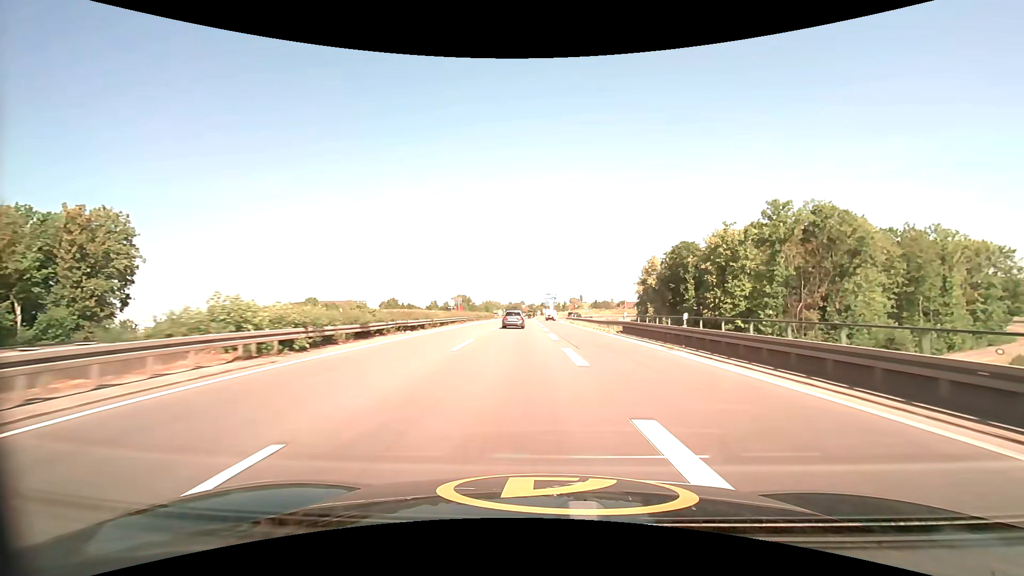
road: trunk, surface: asphalt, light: Day
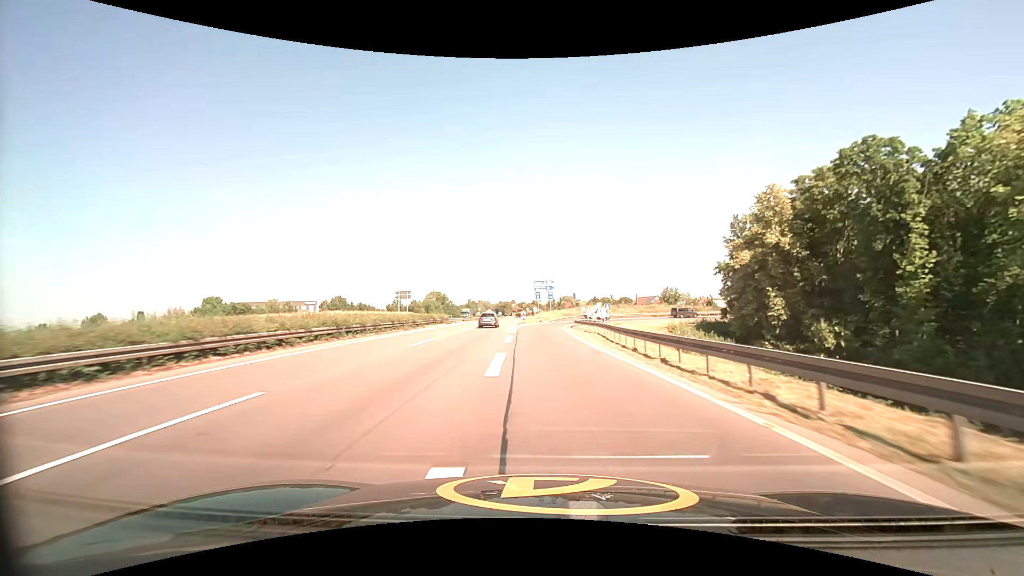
(+0.7, +49.7) m; +1°
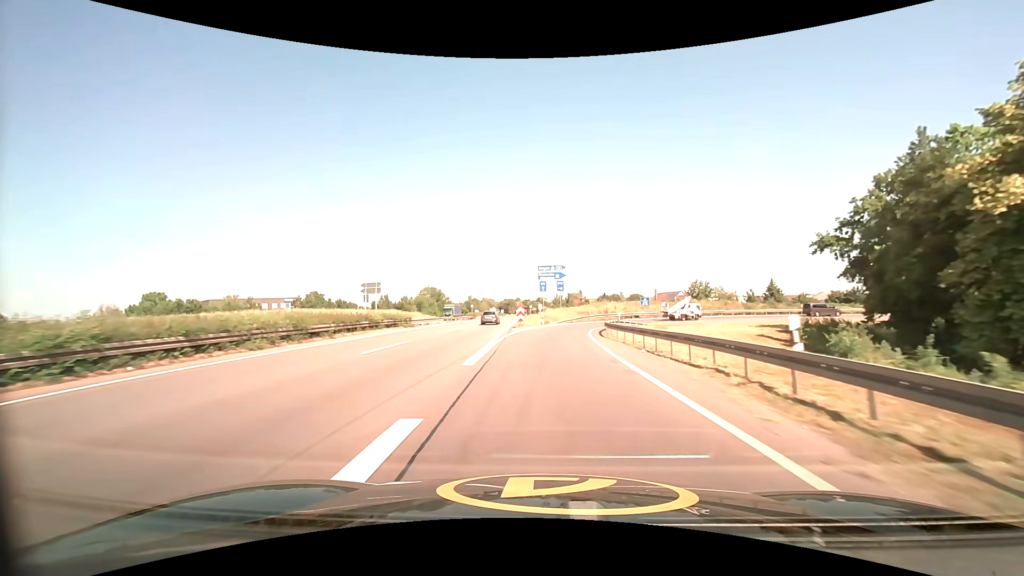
(-0.1, +22.3) m; -1°
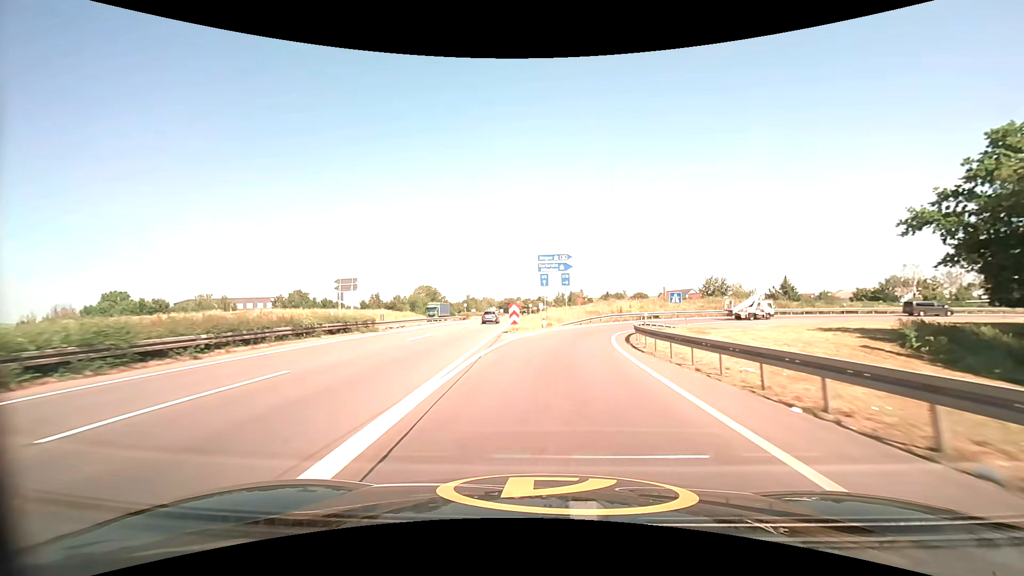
(0.0, +10.5) m; 0°
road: motorway_link
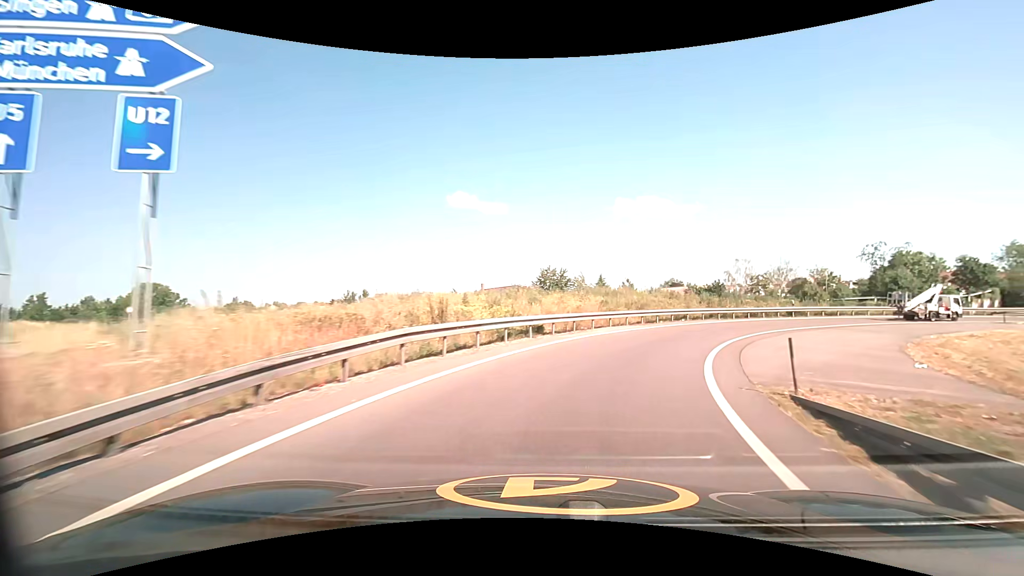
(+4.9, +37.6) m; +22°
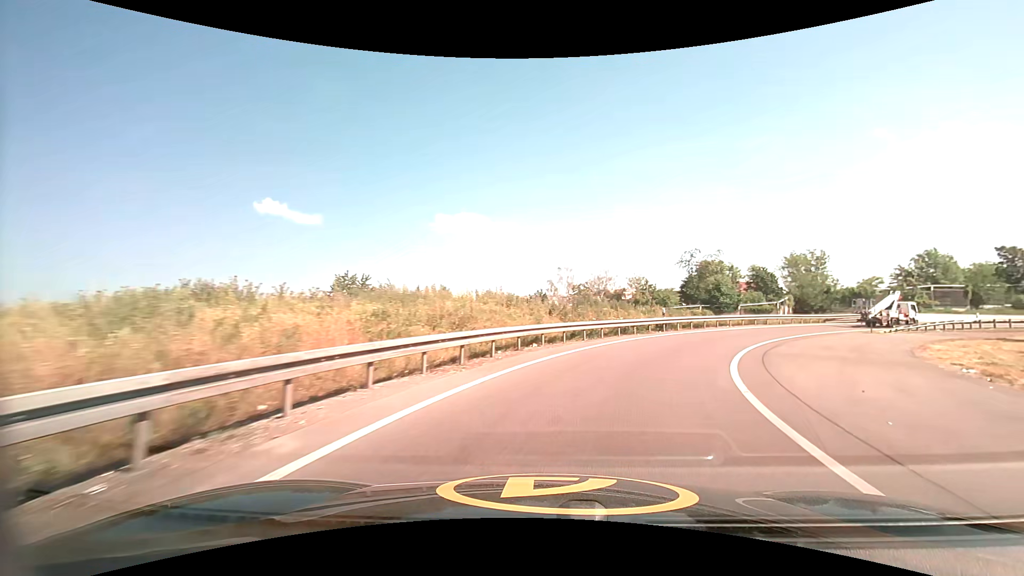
(+2.8, +16.4) m; +20°
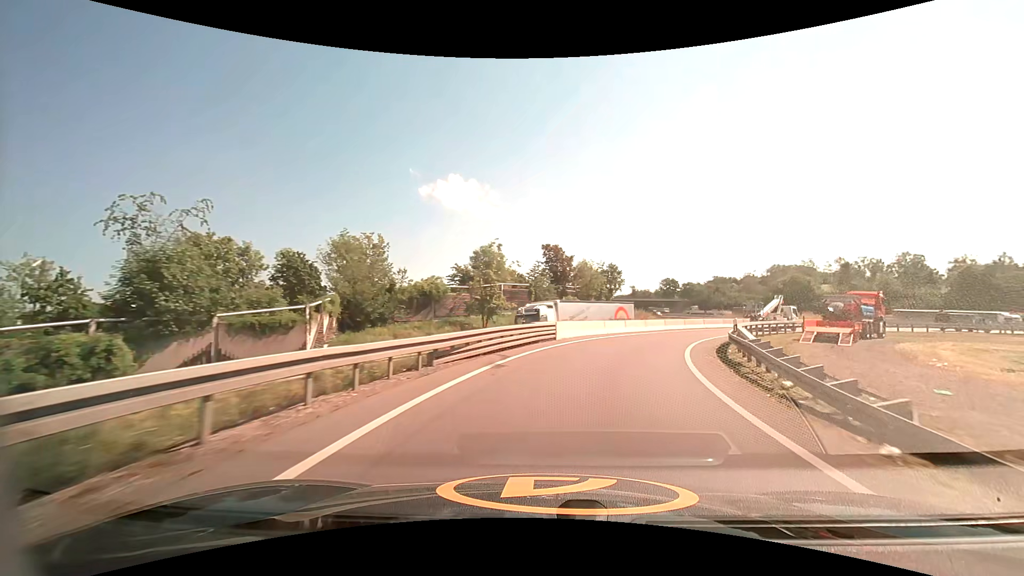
(+17.5, +37.5) m; +48°
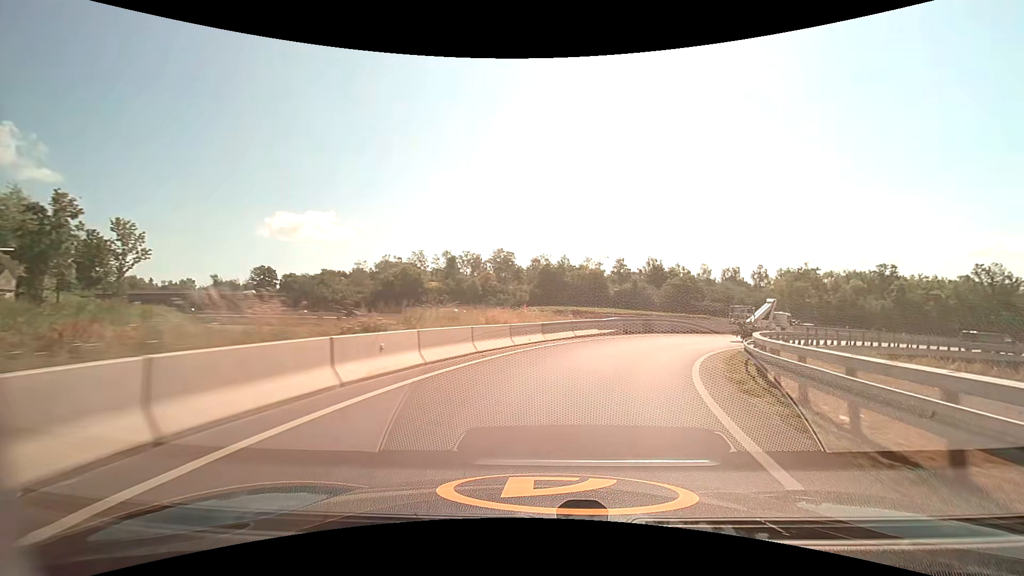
(+15.5, +41.2) m; +43°
(+1, +10) (+3, +20) (+8, +29) (+14, +36) (+21, +43) (+30, +48) (+39, +52) (+49, +54) (+59, +54) (+69, +52) m
